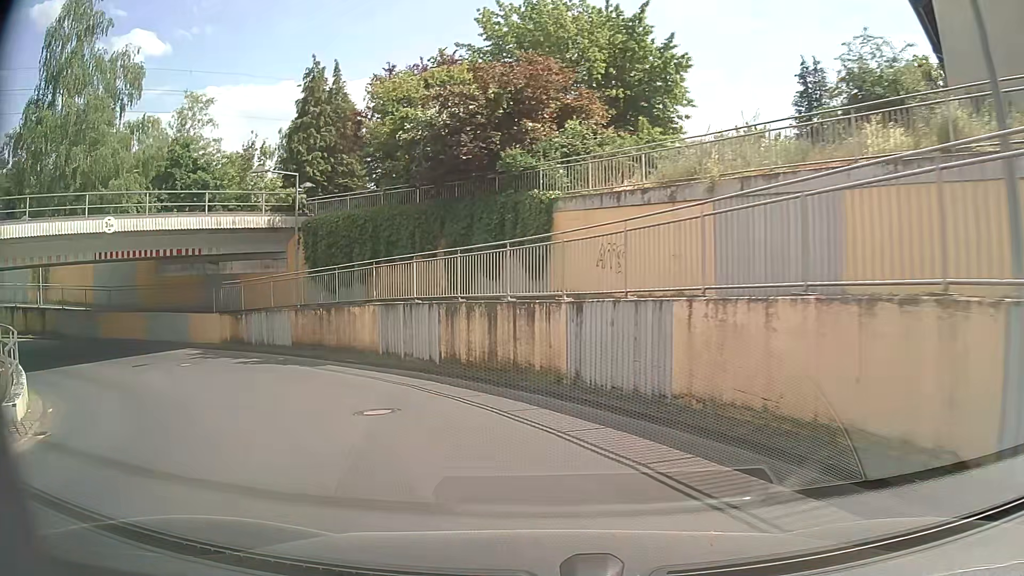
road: residential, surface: asphalt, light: Day
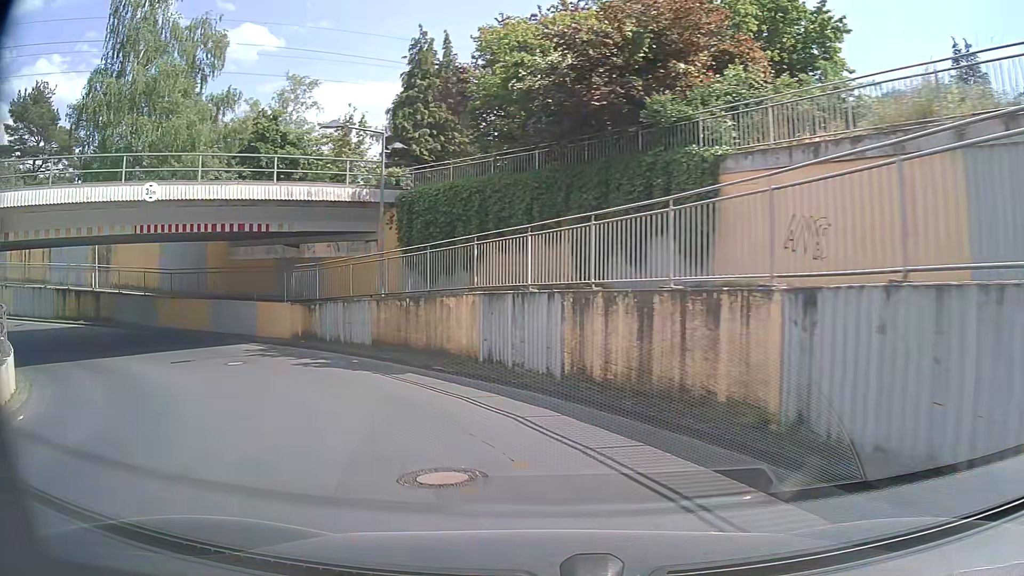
(-0.4, +5.0) m; -9°
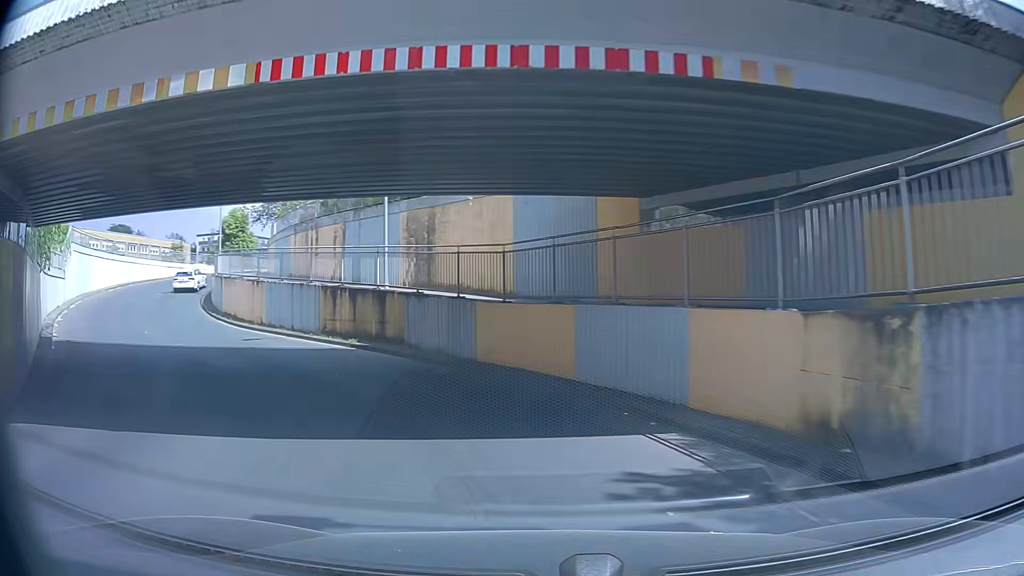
(-5.3, +15.3) m; -38°
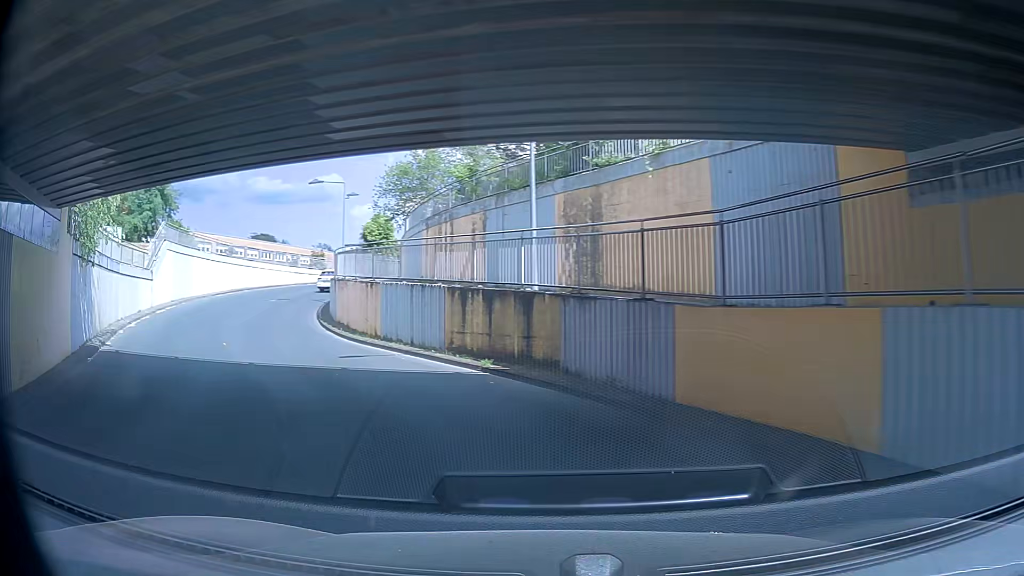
(-0.6, +5.7) m; -12°
